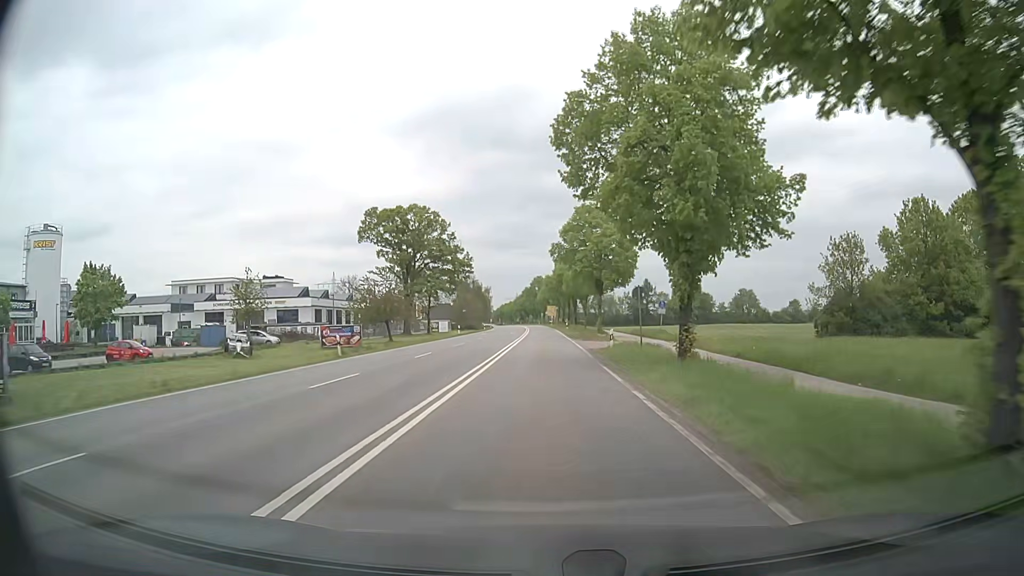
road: secondary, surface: asphalt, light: Day
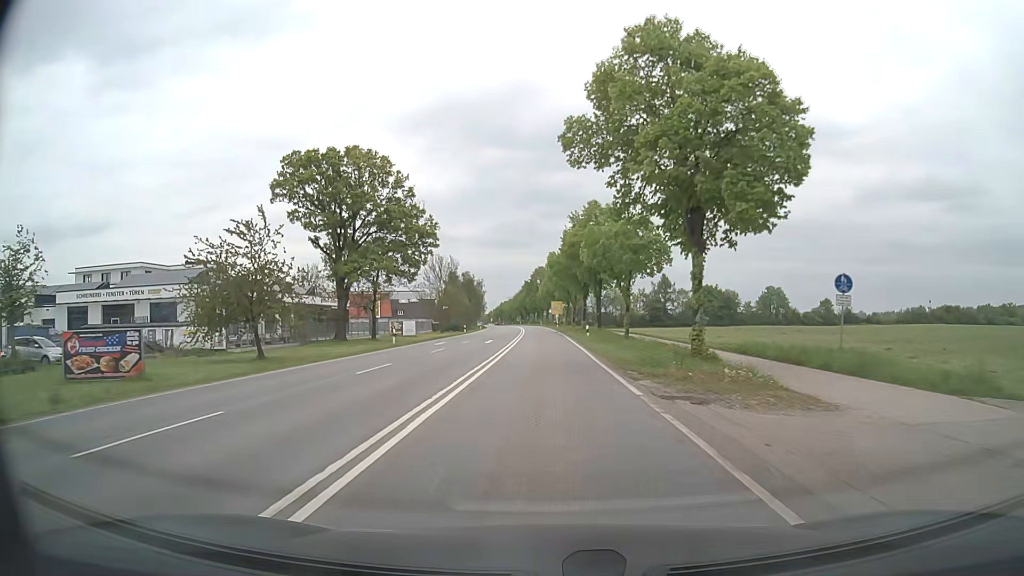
(+0.1, +32.3) m; 0°
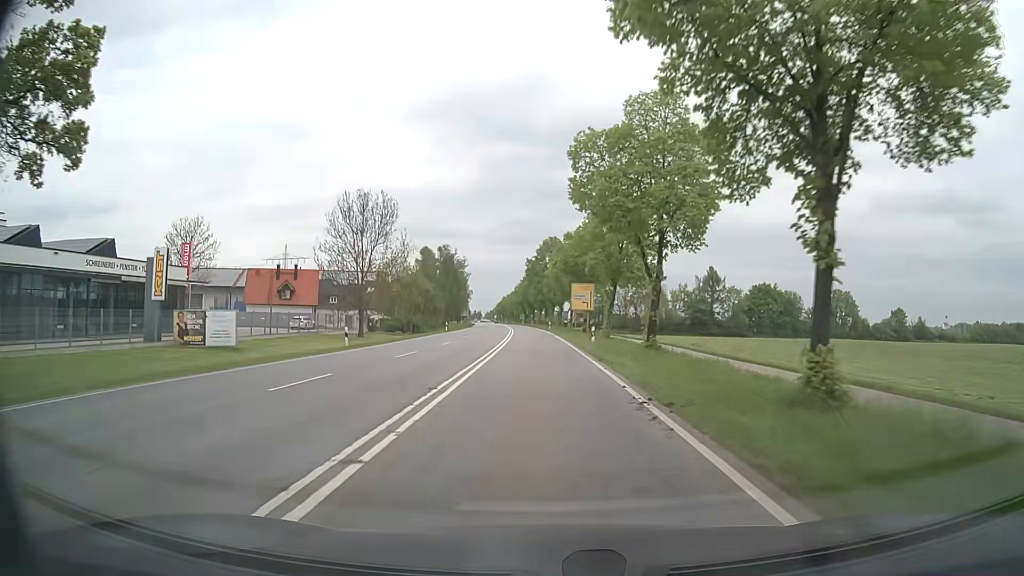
(-0.4, +53.8) m; -1°
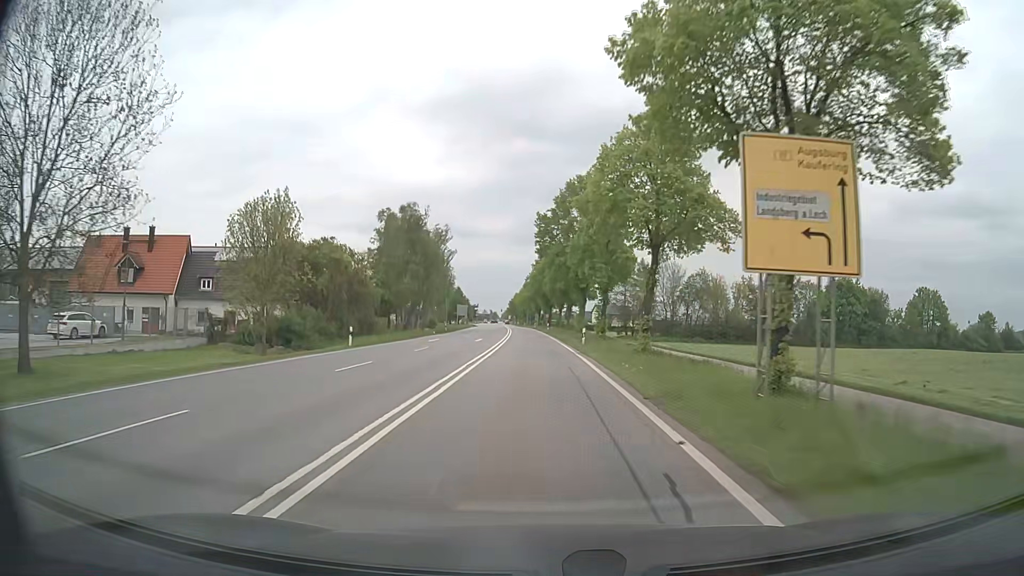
(-0.6, +43.0) m; -2°
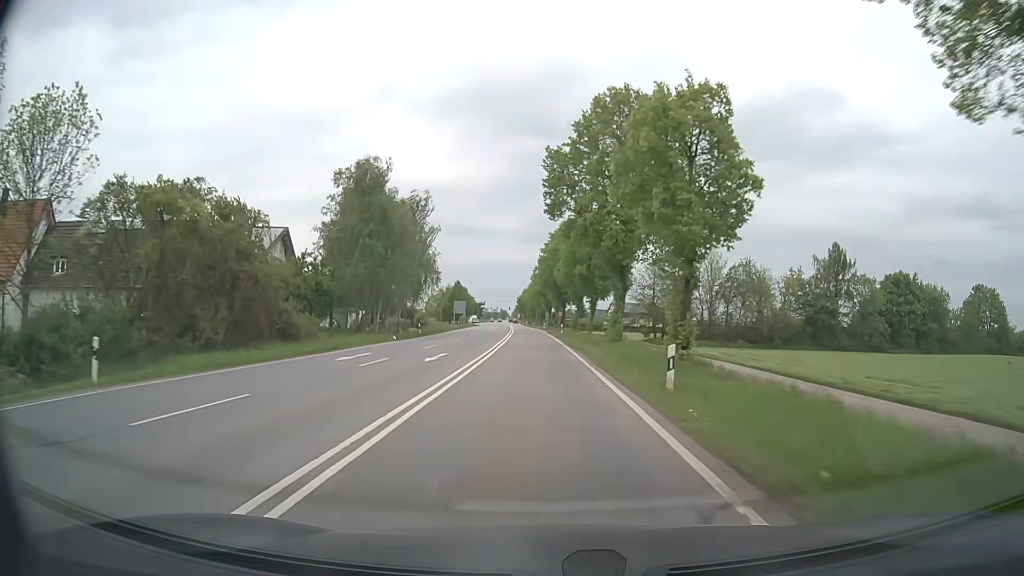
(-0.2, +21.5) m; -1°
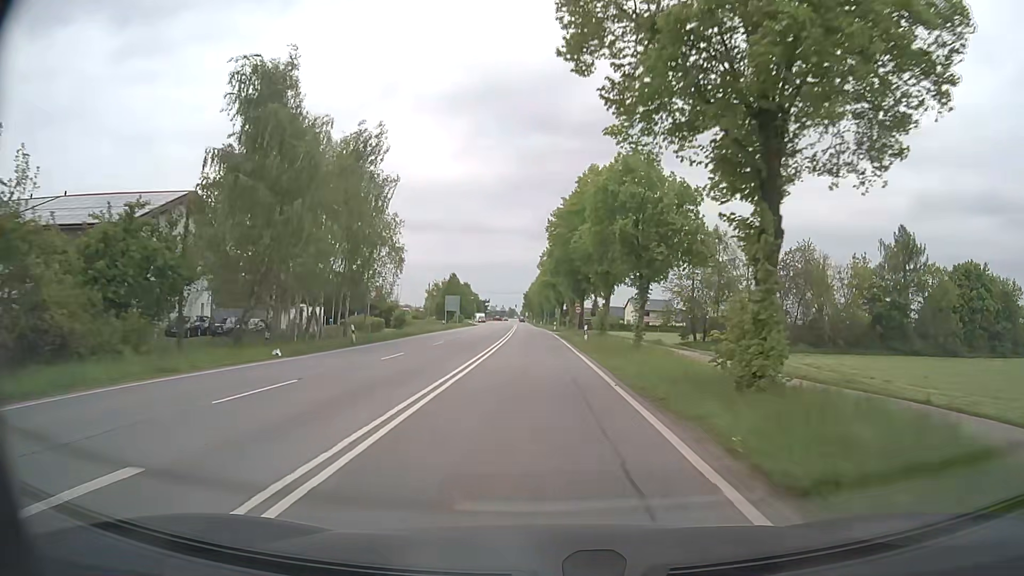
(-0.2, +21.6) m; -1°
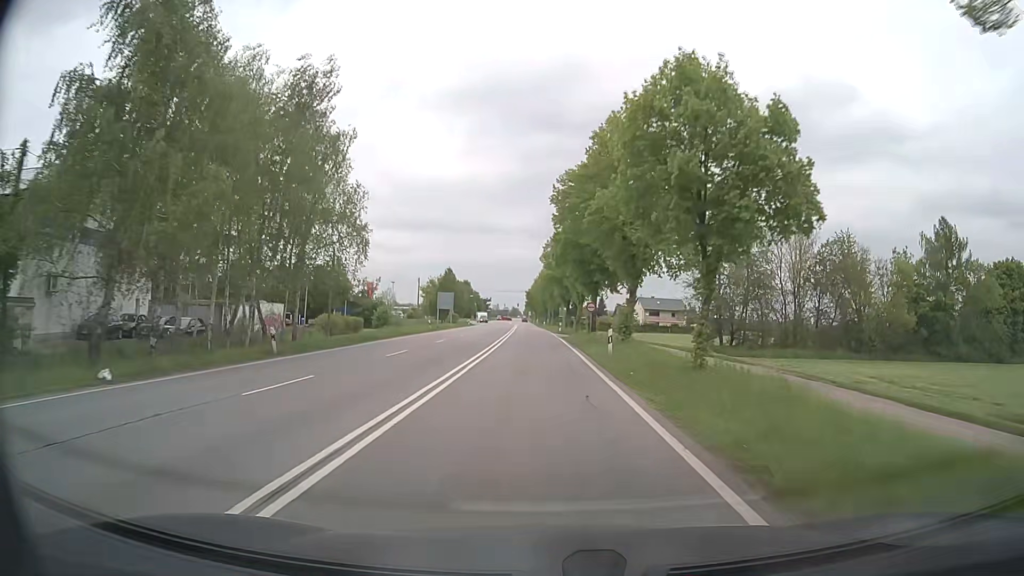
(0.0, +10.8) m; 0°
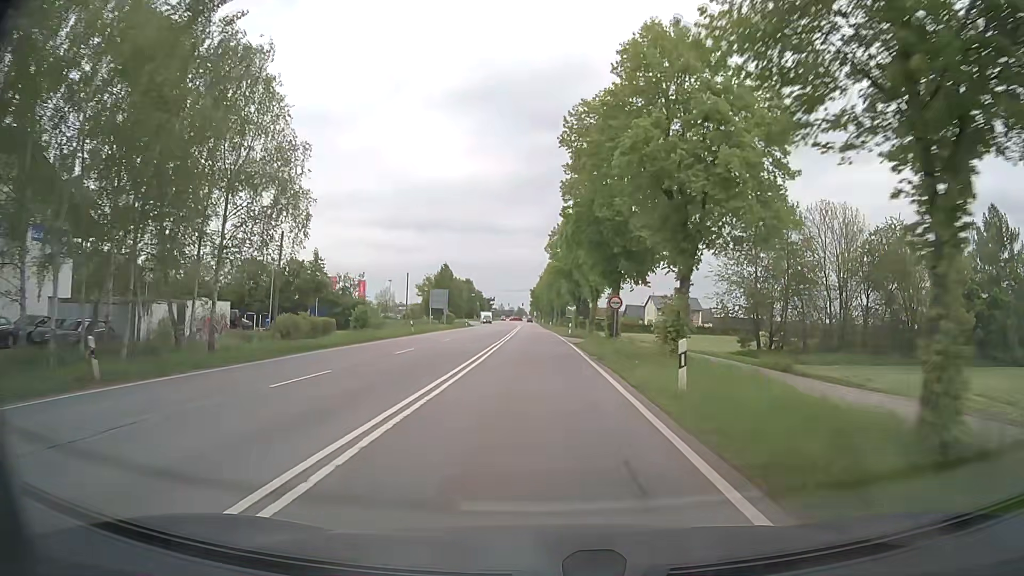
(0.0, +10.8) m; 0°
(0, +10) (0, +20) (0, +30) (0, +40) (-1, +50) (-1, +60) (-1, +70) (-1, +80) (-2, +90) (-2, +100) m
